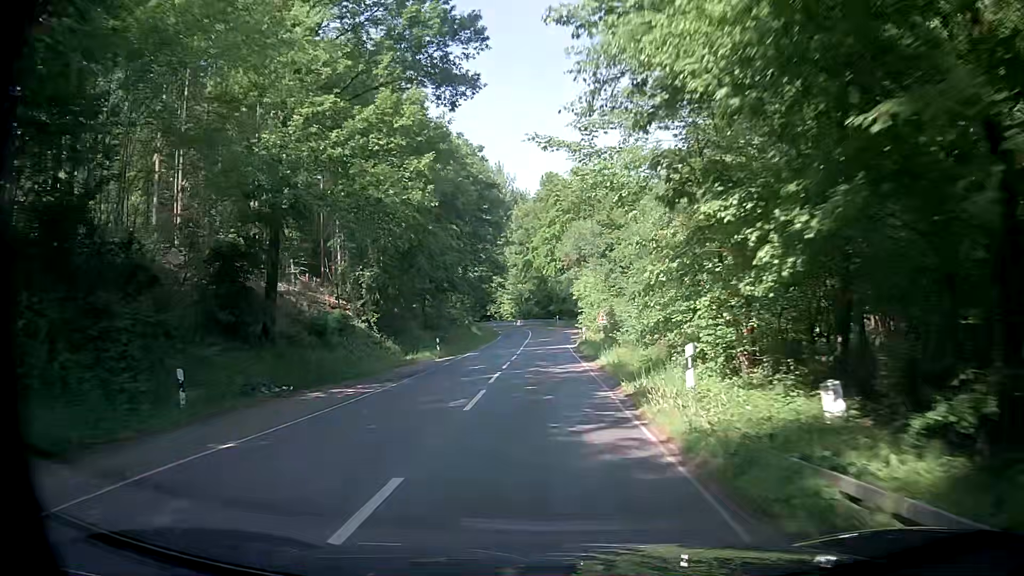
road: secondary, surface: asphalt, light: Day
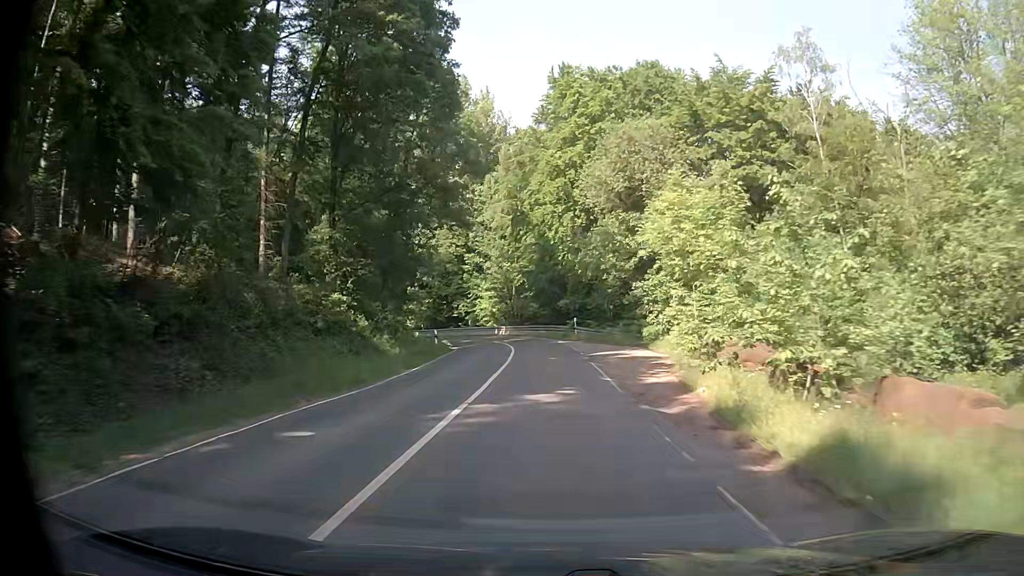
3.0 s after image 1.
(+0.2, +43.5) m; 0°
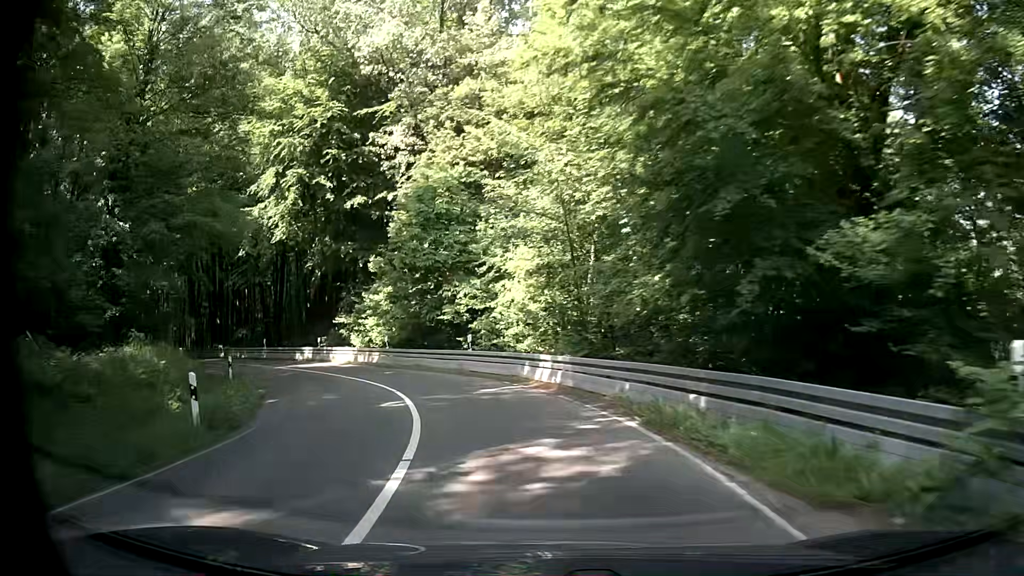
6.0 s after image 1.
(-0.4, +38.3) m; -7°
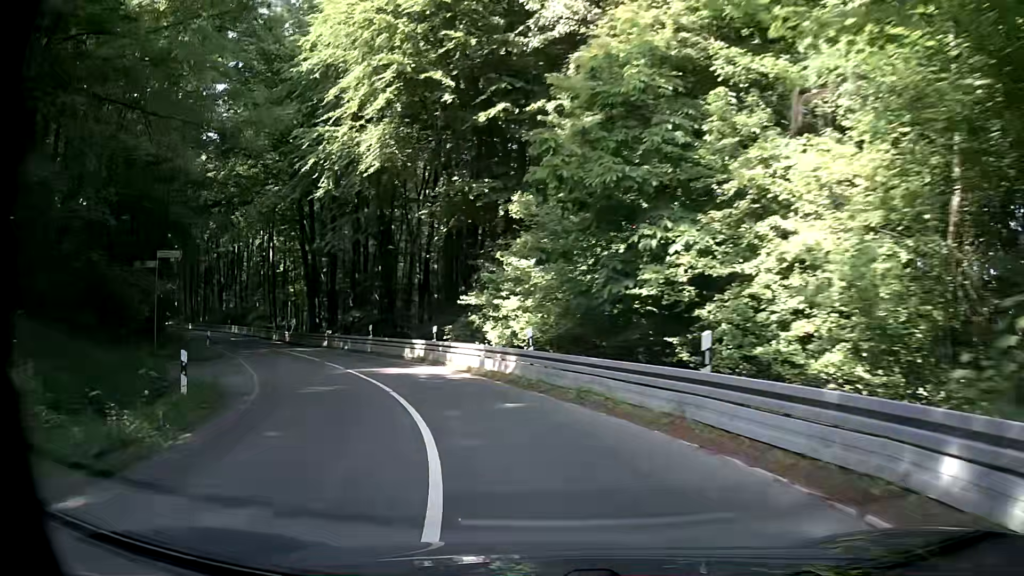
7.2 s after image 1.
(-1.9, +13.8) m; -15°
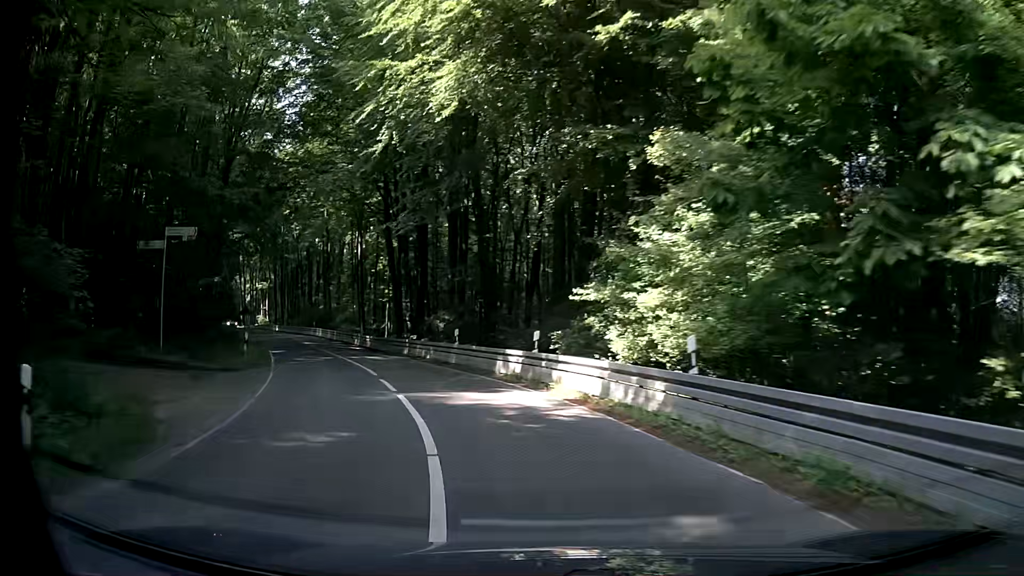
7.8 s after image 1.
(-0.5, +7.1) m; -8°
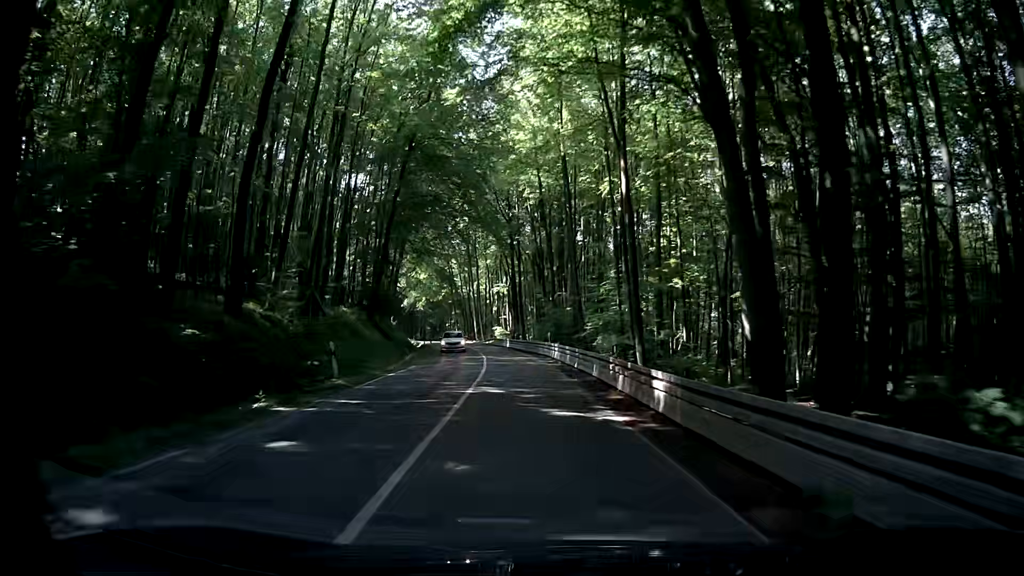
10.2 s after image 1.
(-8.3, +29.5) m; -25°
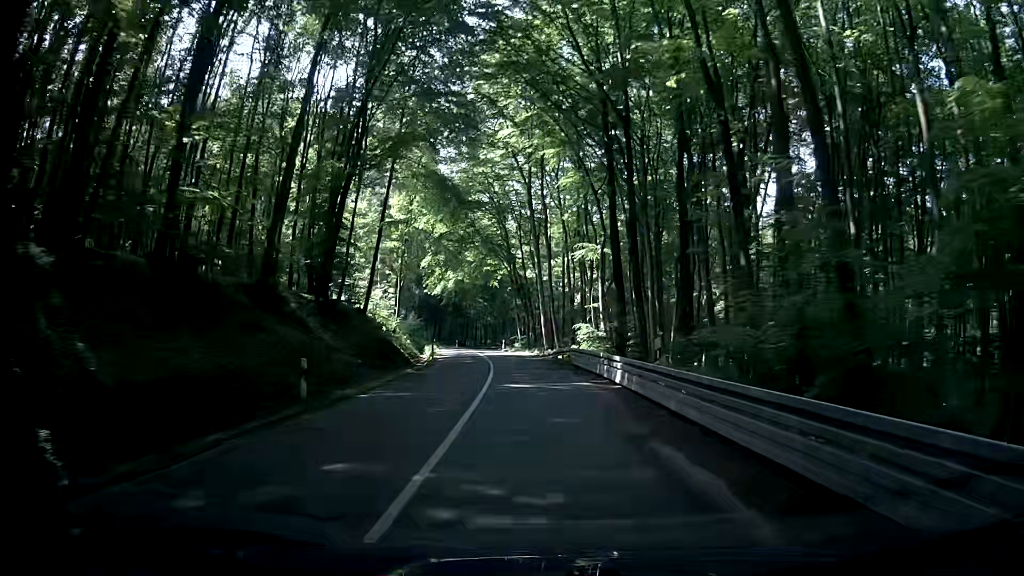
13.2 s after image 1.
(-3.7, +44.0) m; -9°
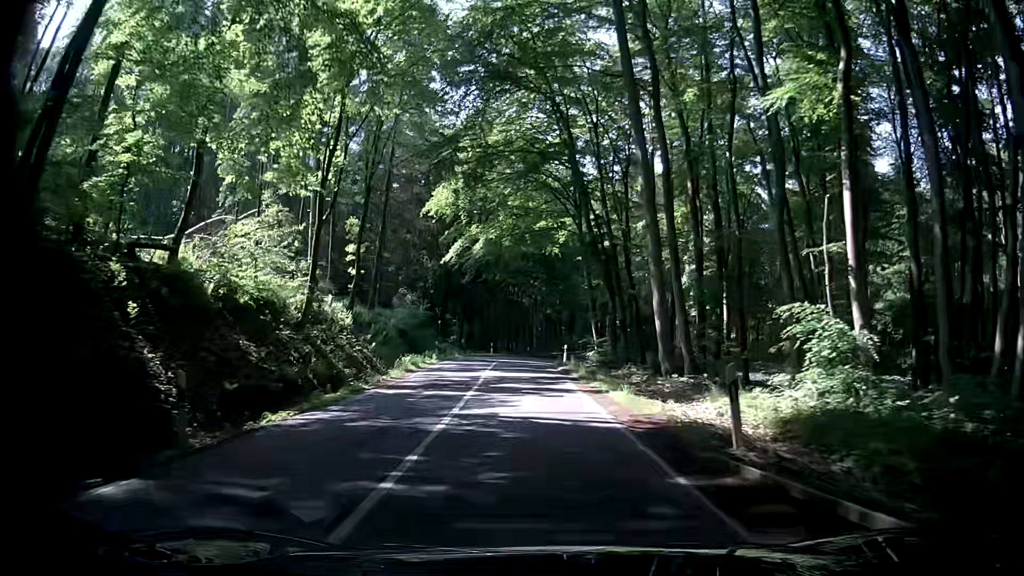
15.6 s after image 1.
(-1.0, +34.5) m; -6°
